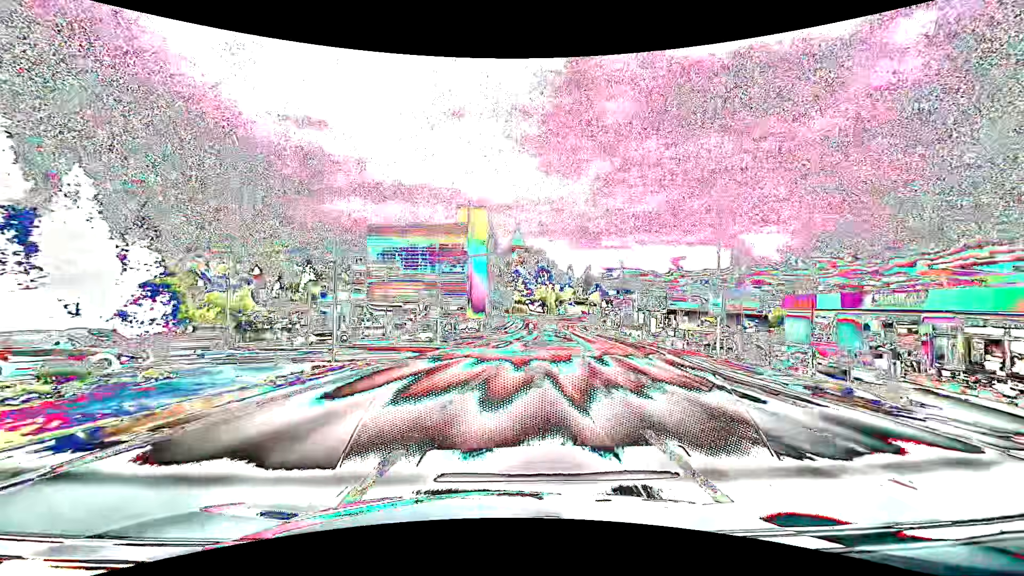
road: tertiary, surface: asphalt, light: Day
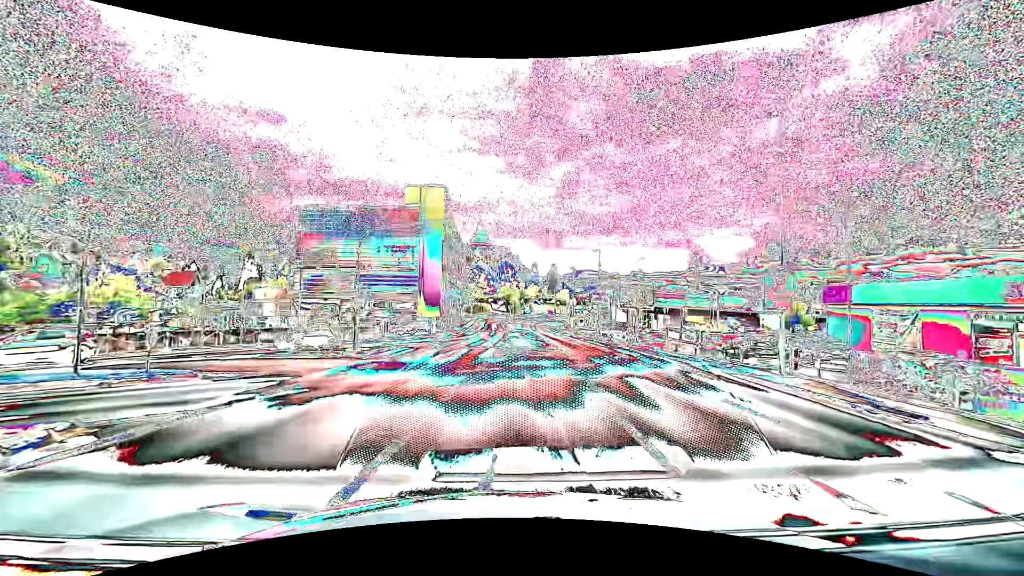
(+0.4, +10.8) m; +5°
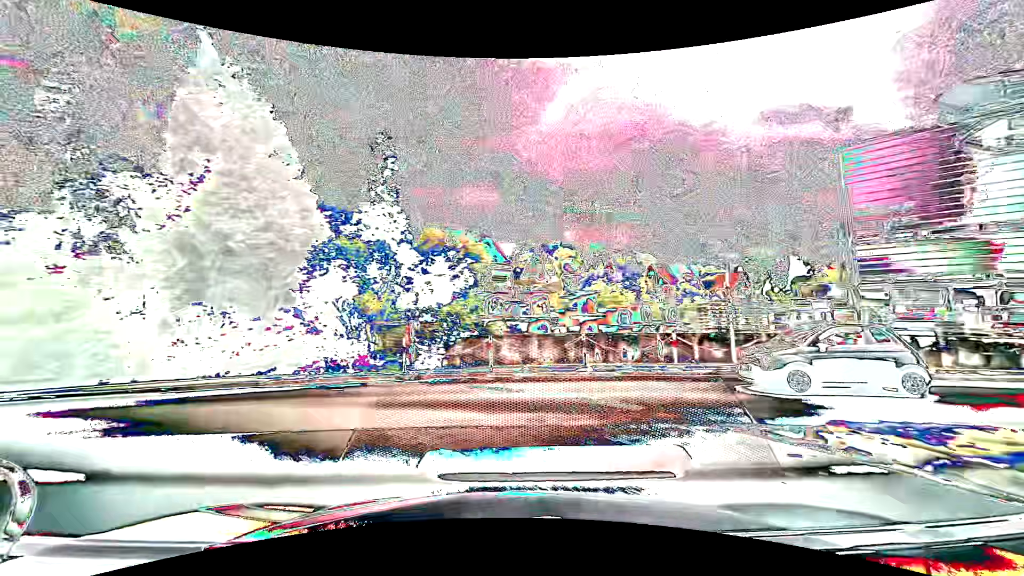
(-5.5, +18.3) m; -58°
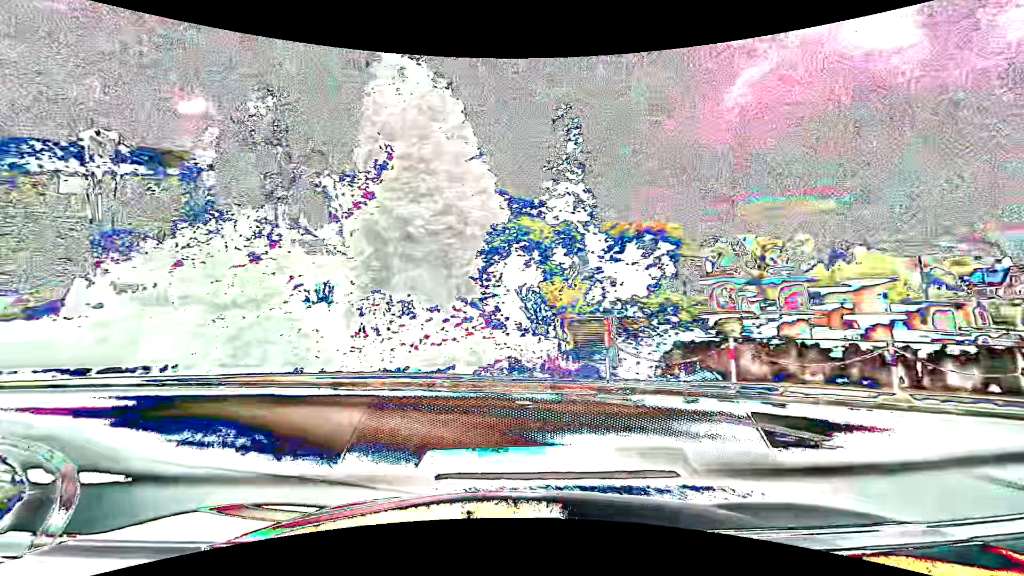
(-0.6, +3.7) m; -19°
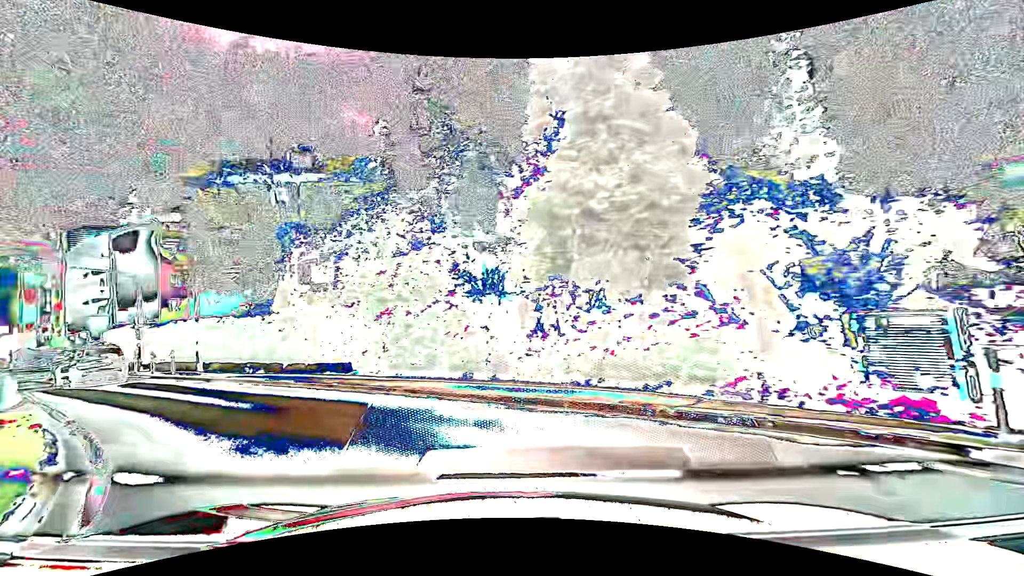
(-0.6, +3.8) m; -18°
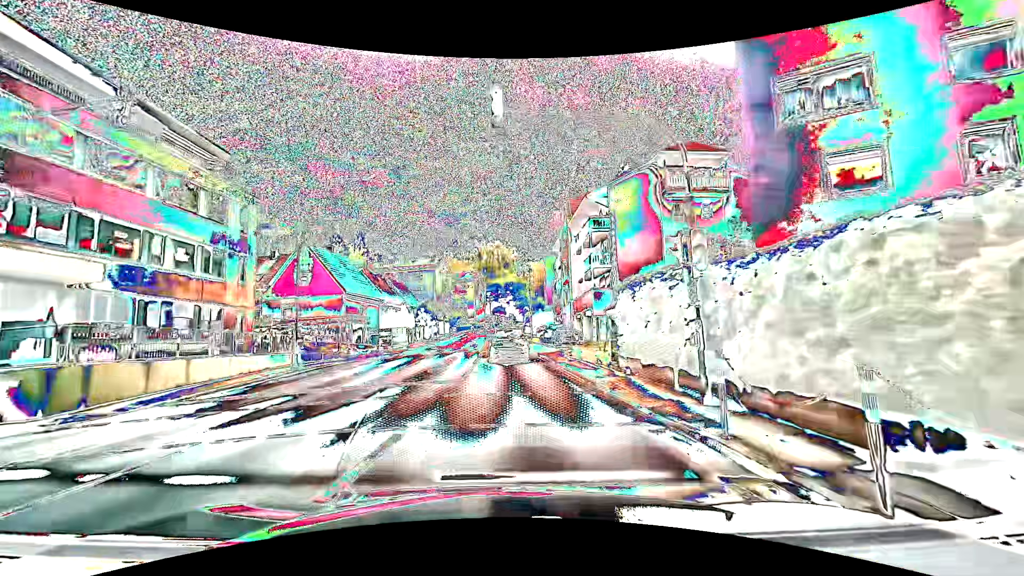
(-14.4, +19.2) m; -51°
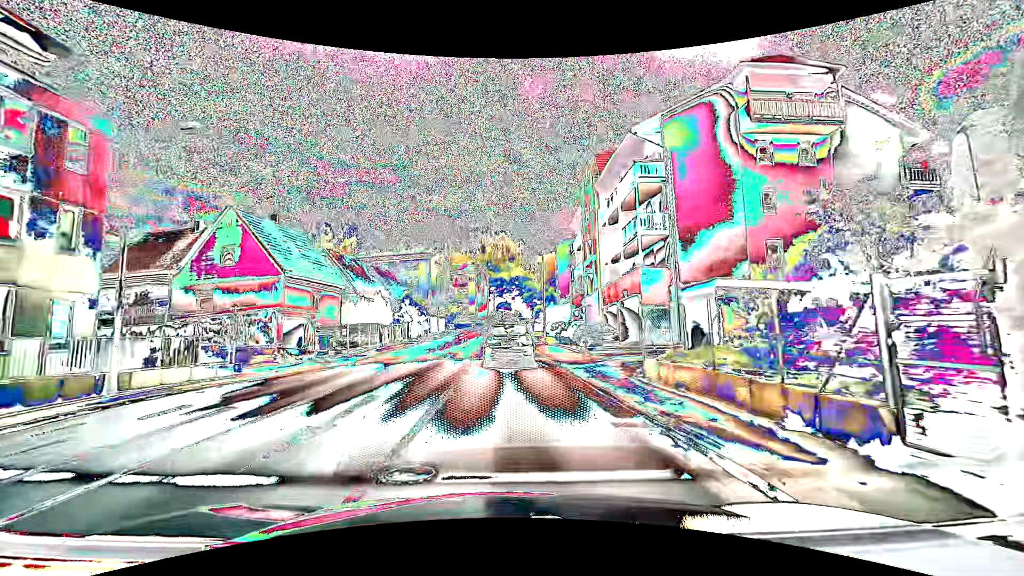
(-0.1, +12.5) m; -1°
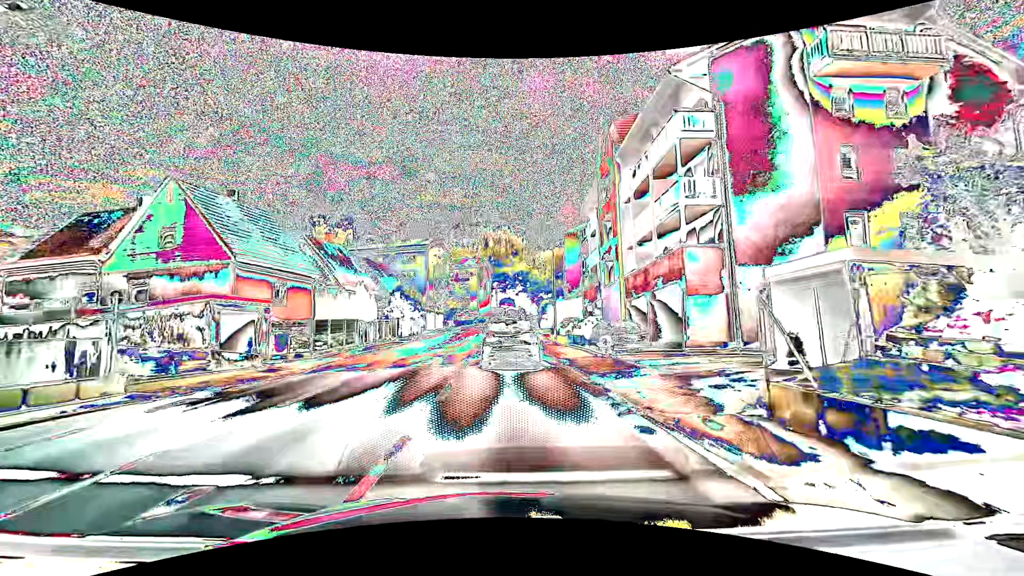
(0.0, +5.7) m; +1°
(0, +10) (0, +20) (-1, +30) (-1, +40) (-1, +50) (-1, +60) (-1, +70) (0, +80) (+1, +90) (+2, +100) m
